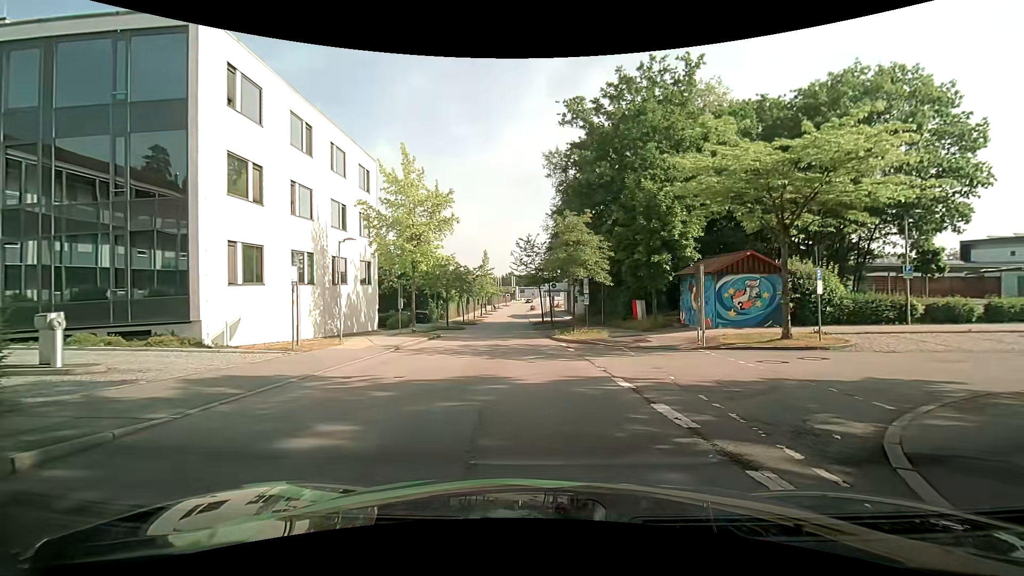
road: residential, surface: asphalt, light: Day
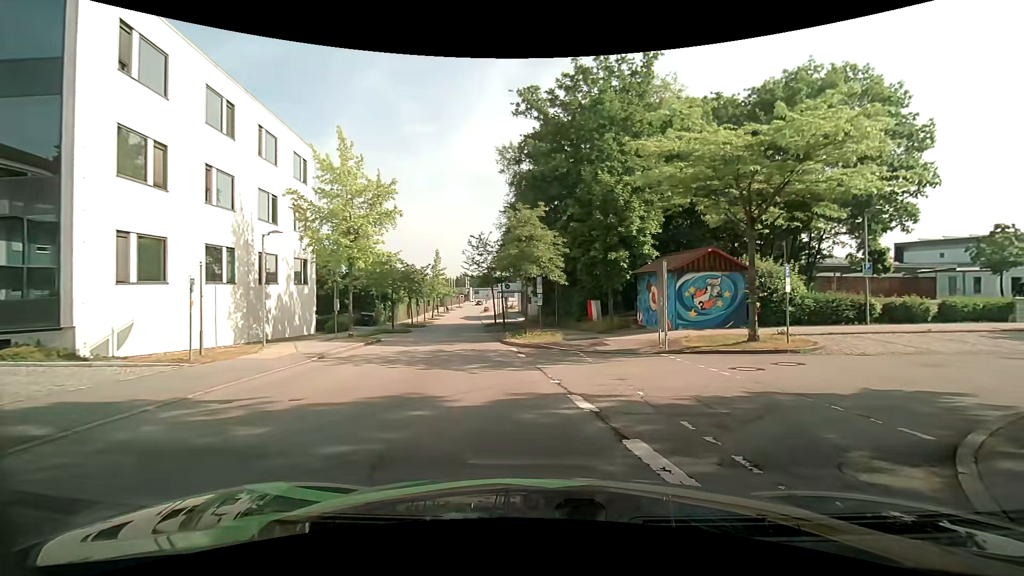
(+0.1, +2.2) m; +4°
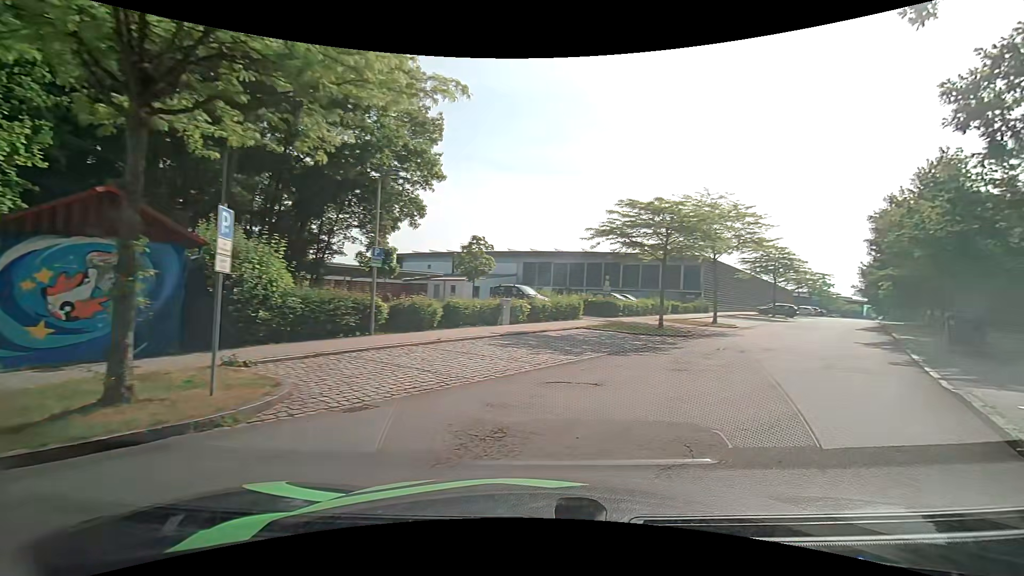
(+4.4, +9.9) m; +51°
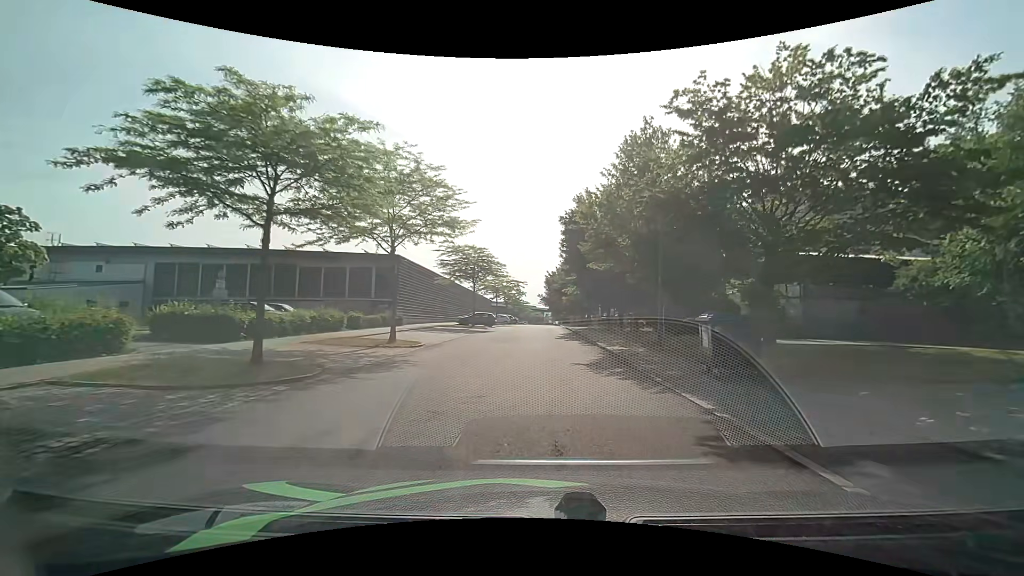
(+4.3, +11.0) m; +31°
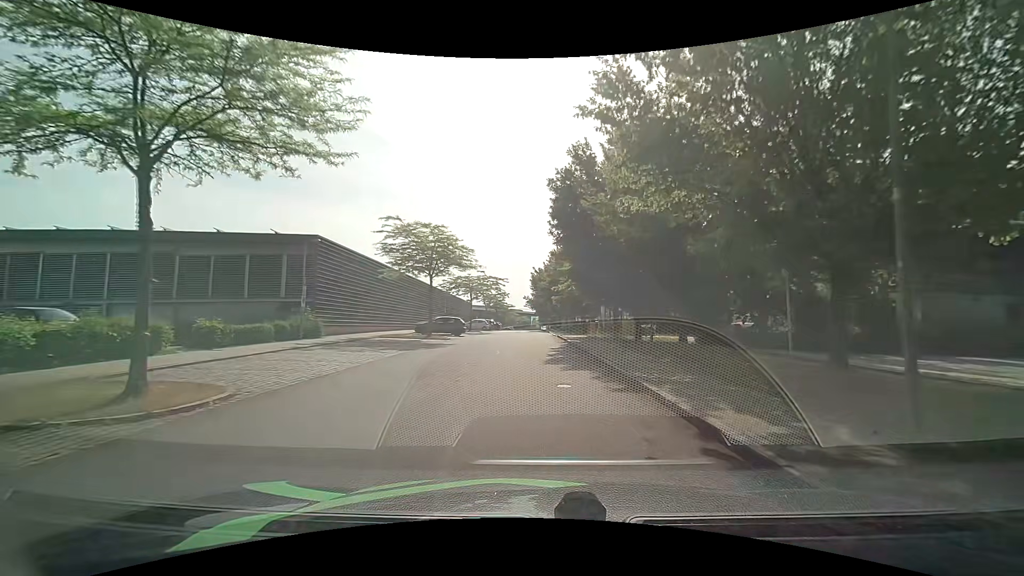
(+0.6, +12.6) m; +3°
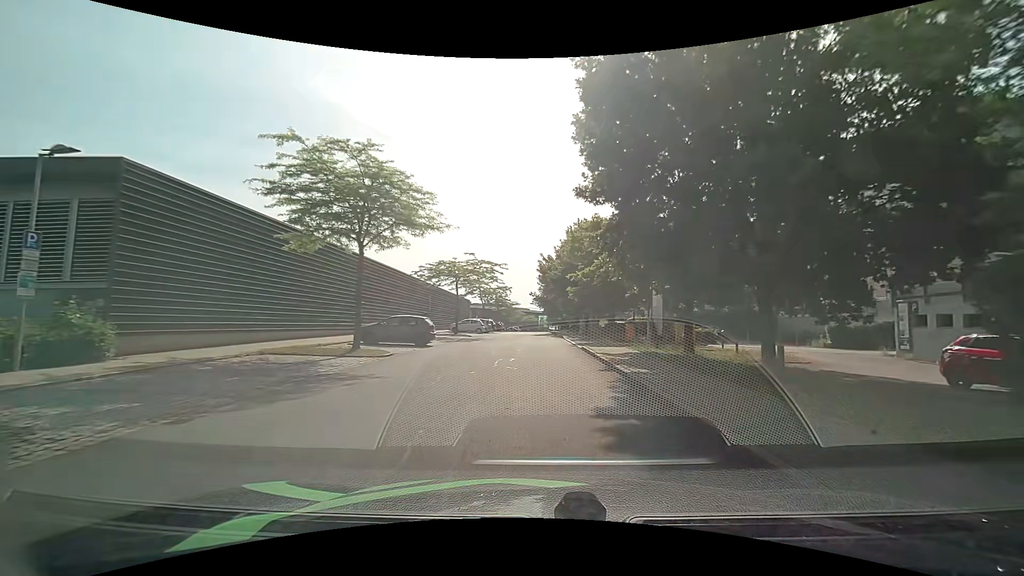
(-0.1, +14.5) m; -1°
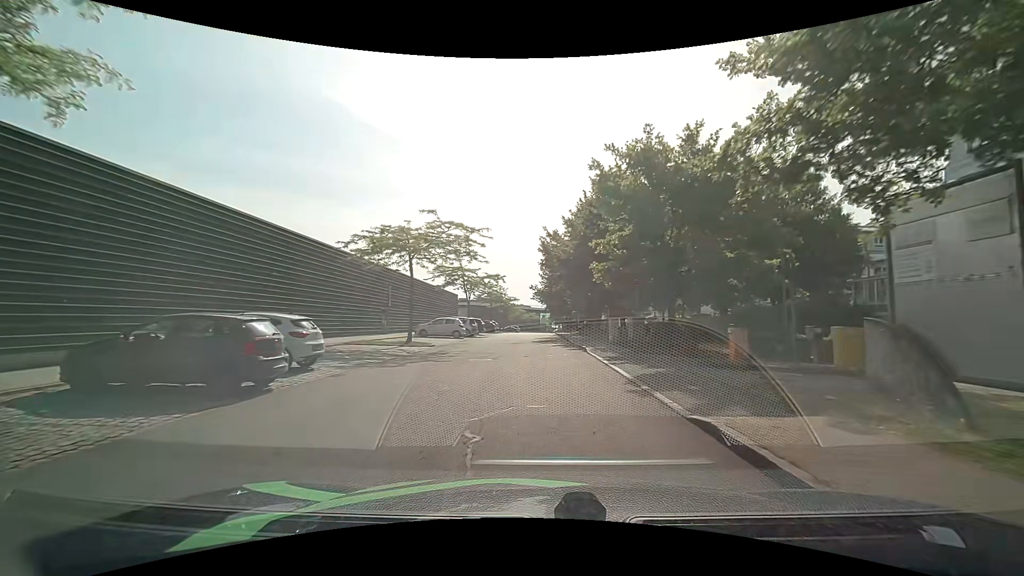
(0.0, +15.4) m; -1°
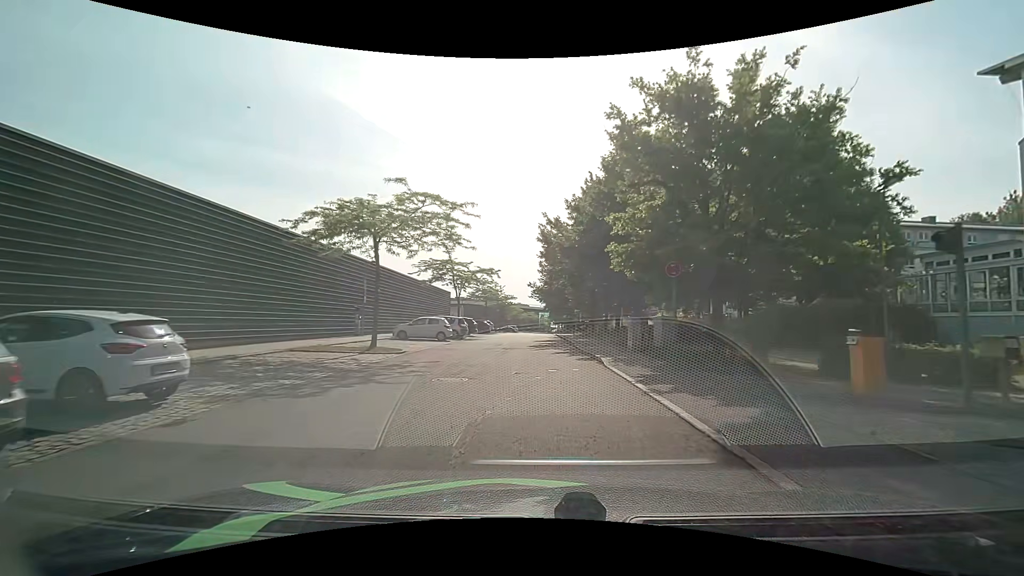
(+0.1, +5.4) m; +1°
